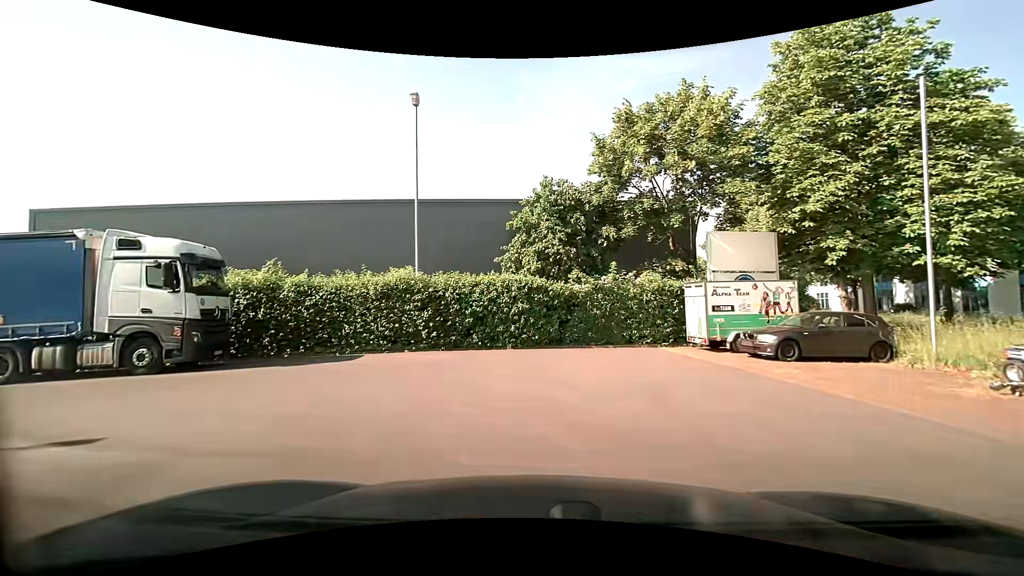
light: Day
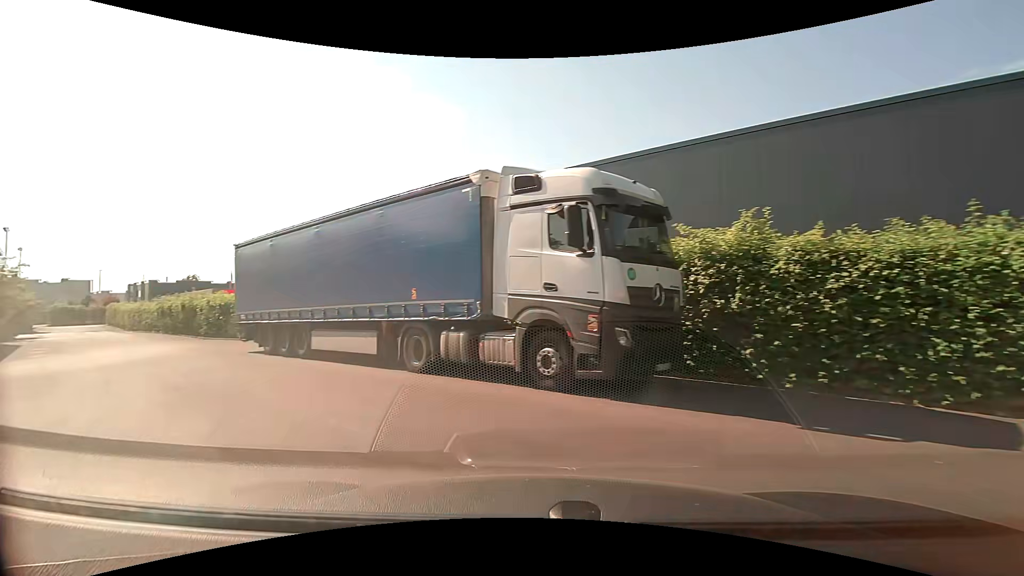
(-3.1, +8.2) m; -50°
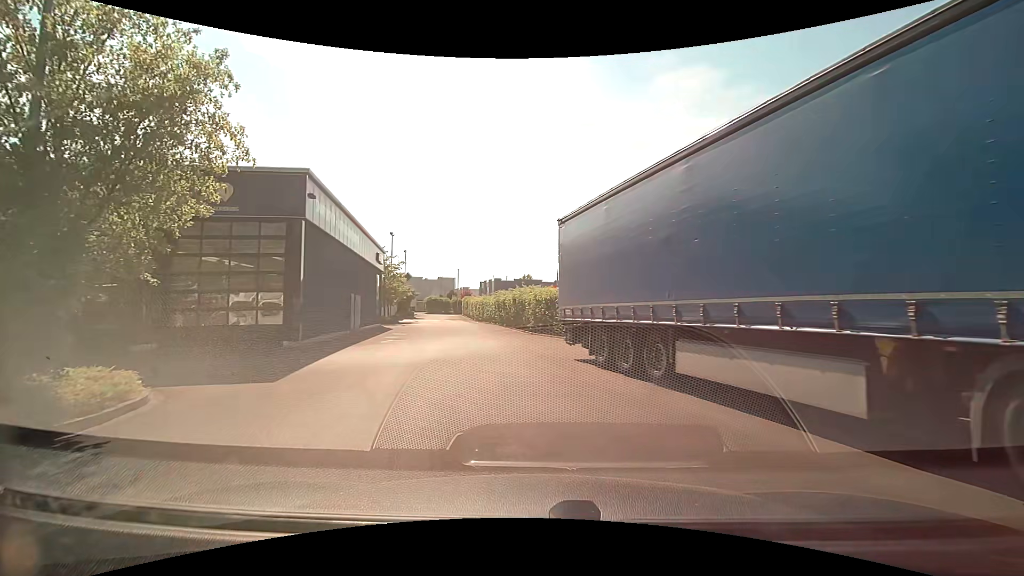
(-2.5, +6.3) m; -35°
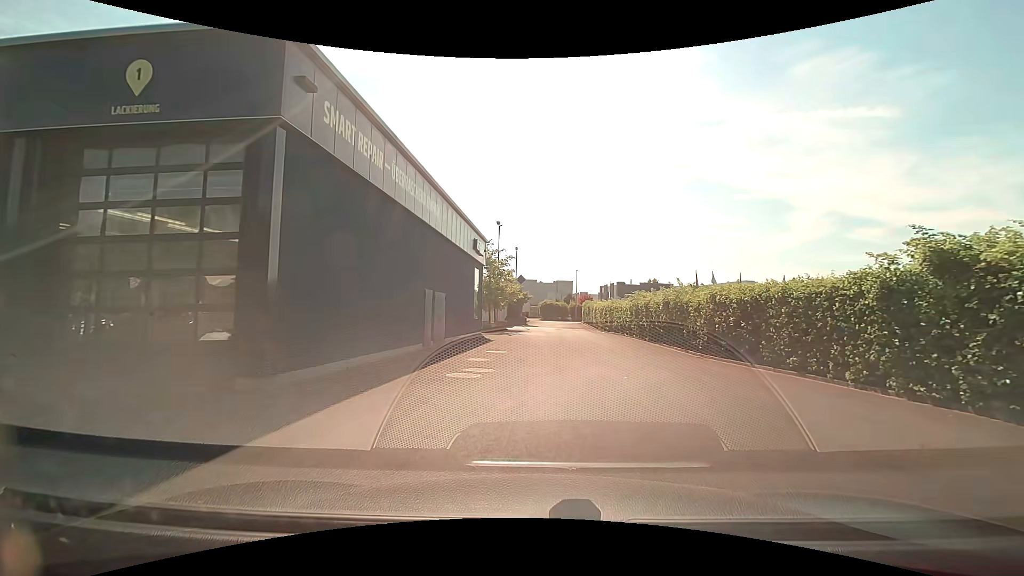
(-1.5, +10.6) m; -11°
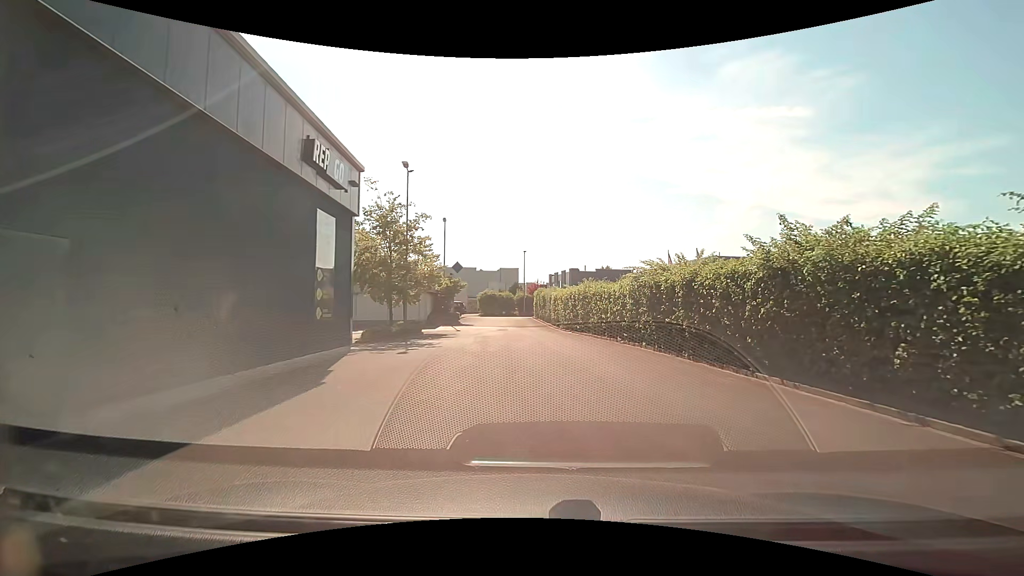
(+0.1, +16.0) m; +5°
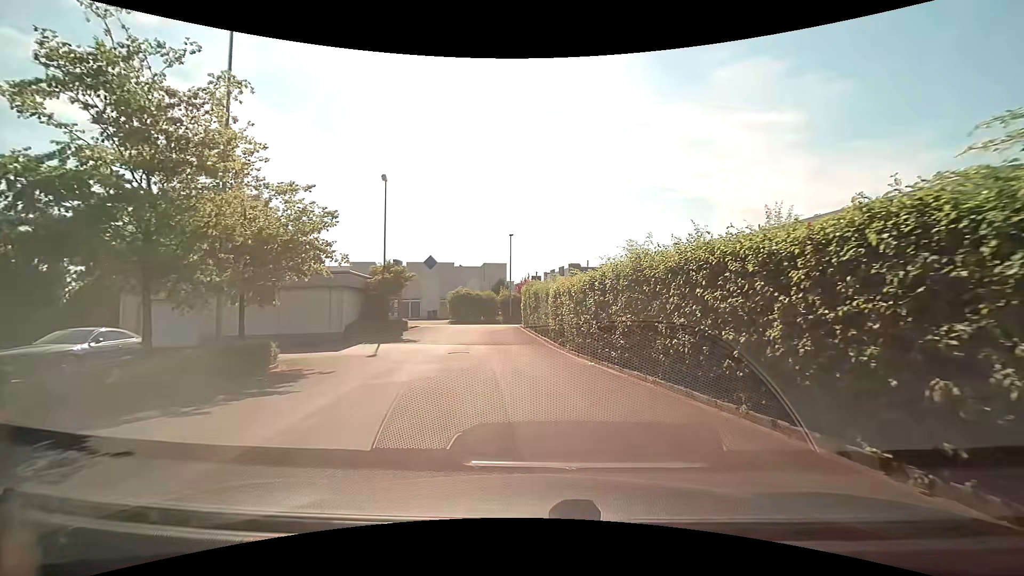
(+0.2, +15.9) m; 0°
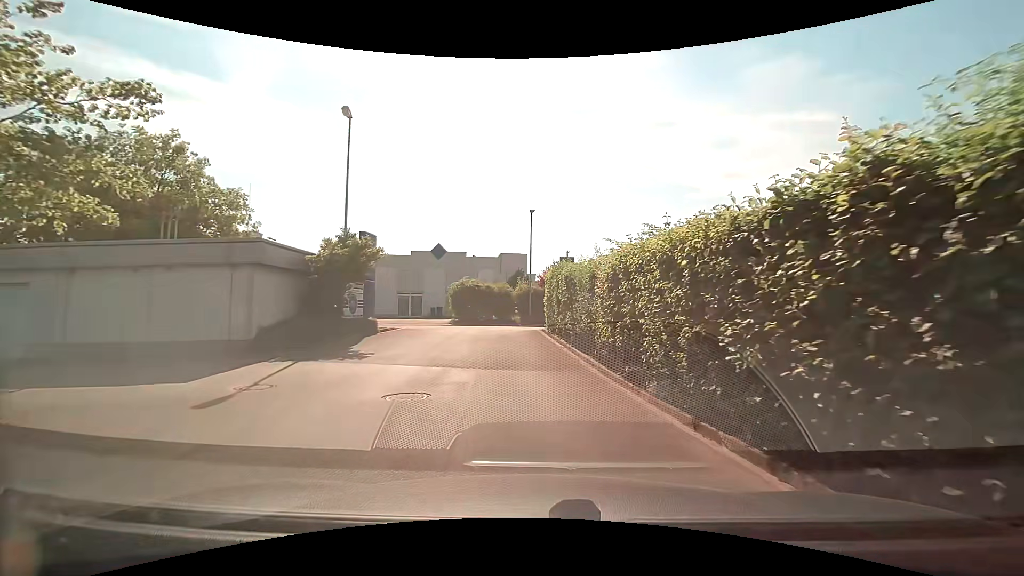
(0.0, +9.8) m; -2°
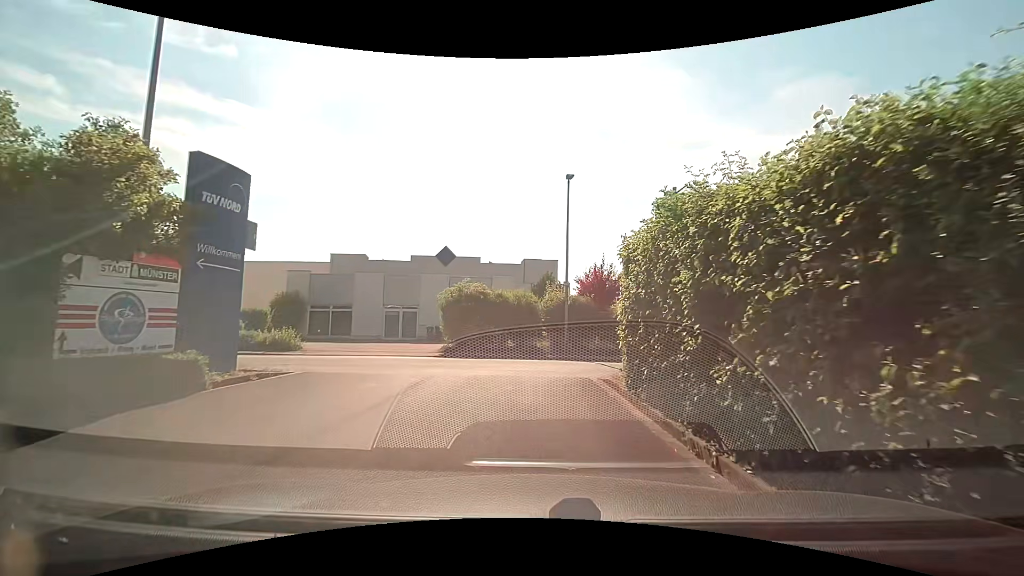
(-0.4, +12.3) m; -3°
